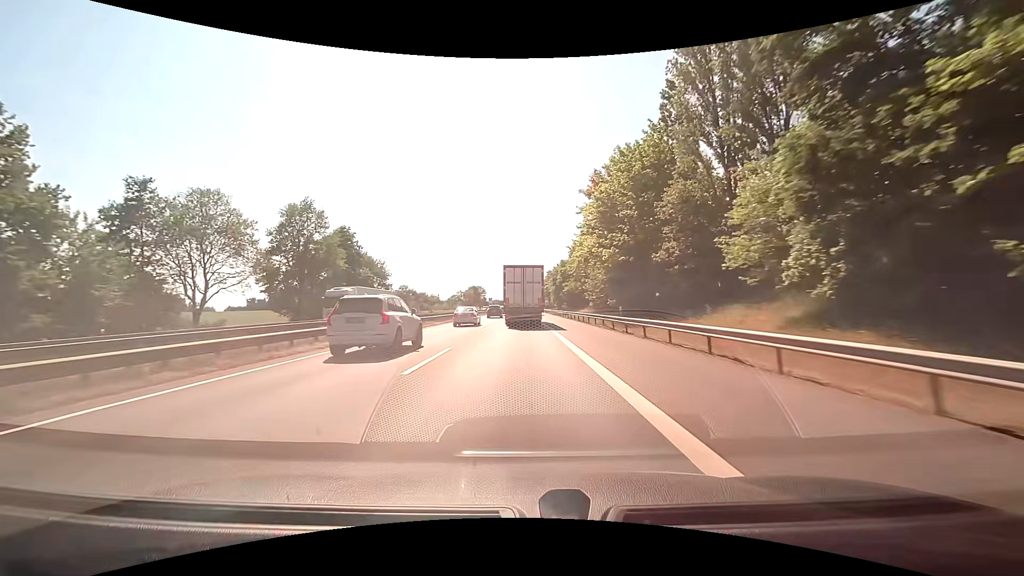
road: motorway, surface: asphalt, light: Day
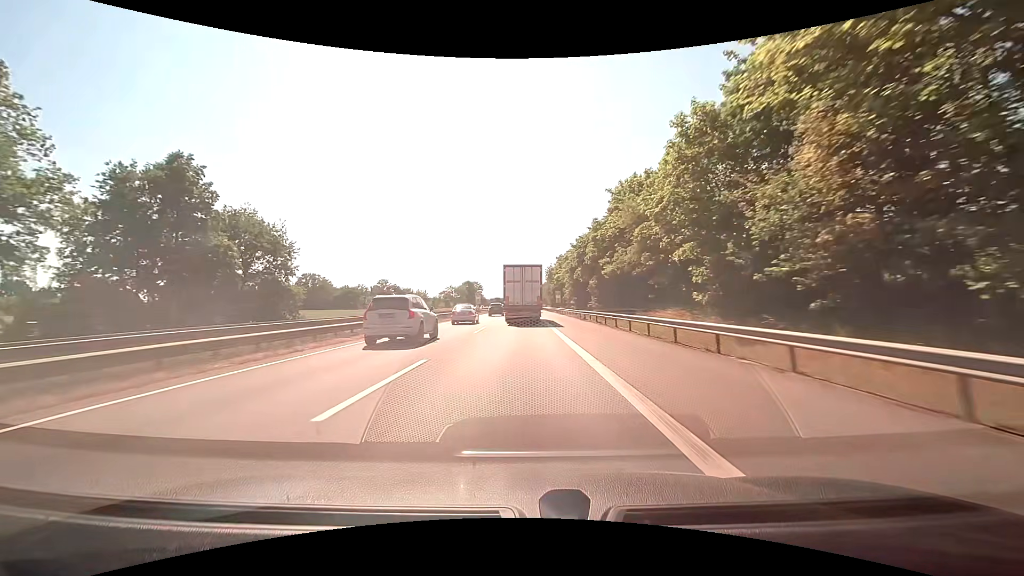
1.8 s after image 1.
(-0.2, +40.4) m; 0°
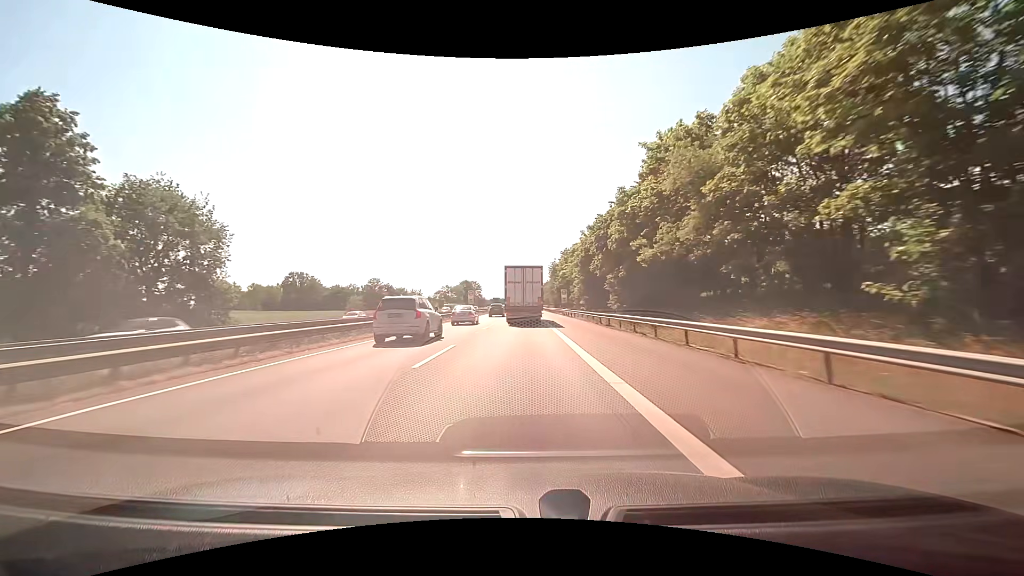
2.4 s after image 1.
(0.0, +13.2) m; 0°
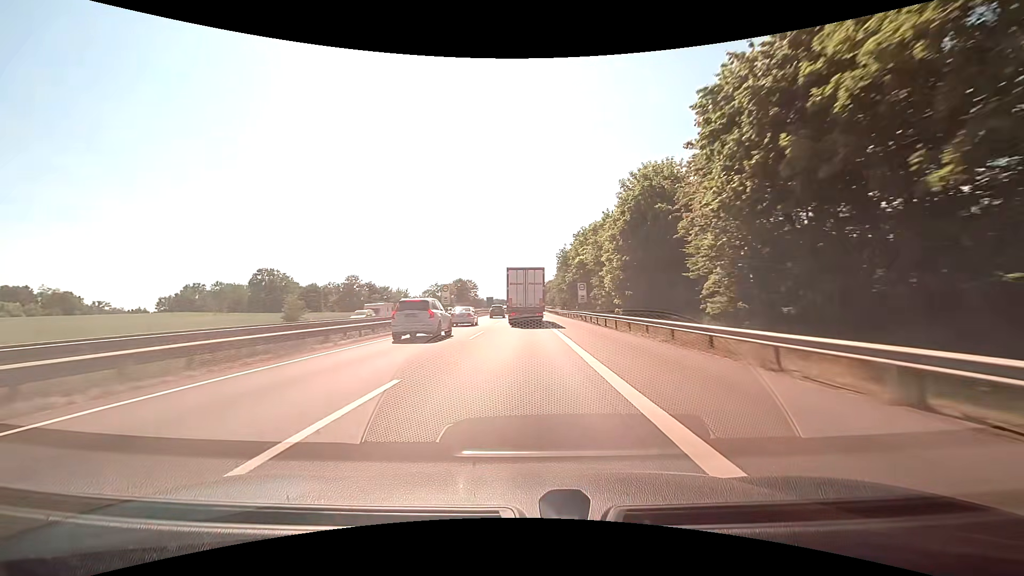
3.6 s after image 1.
(0.0, +26.1) m; 0°
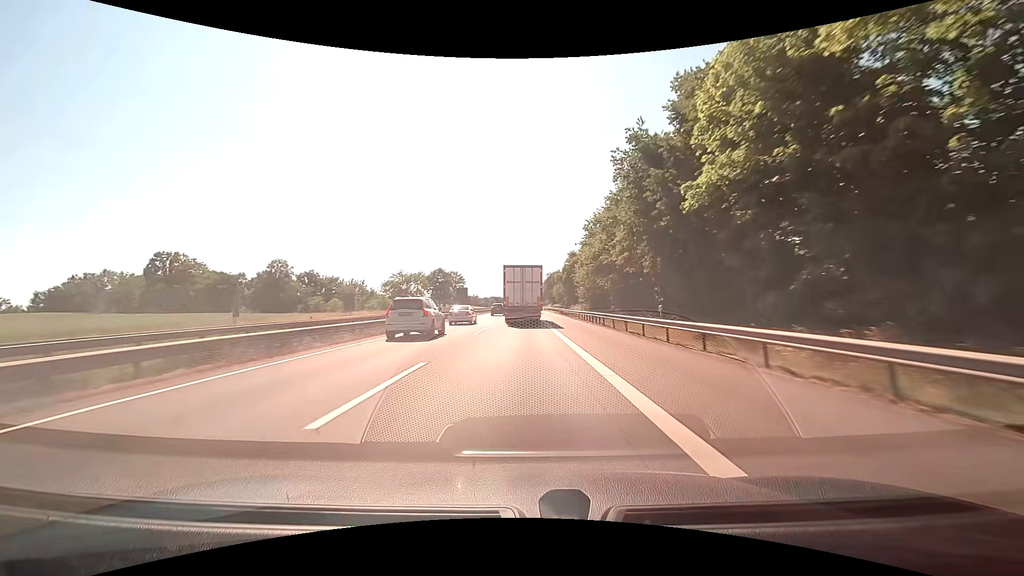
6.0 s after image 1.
(+0.2, +51.7) m; 0°
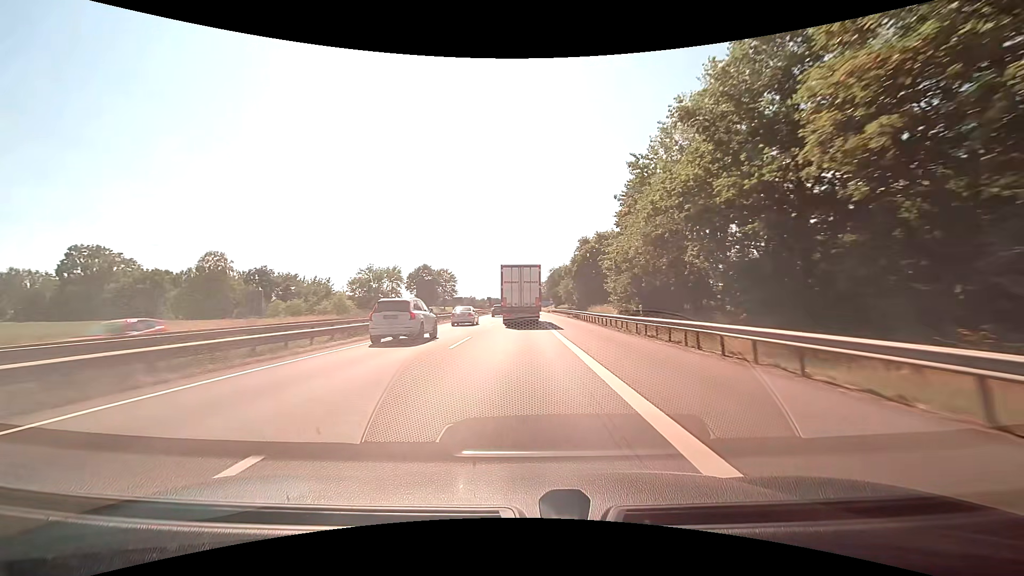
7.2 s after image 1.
(0.0, +25.6) m; 0°
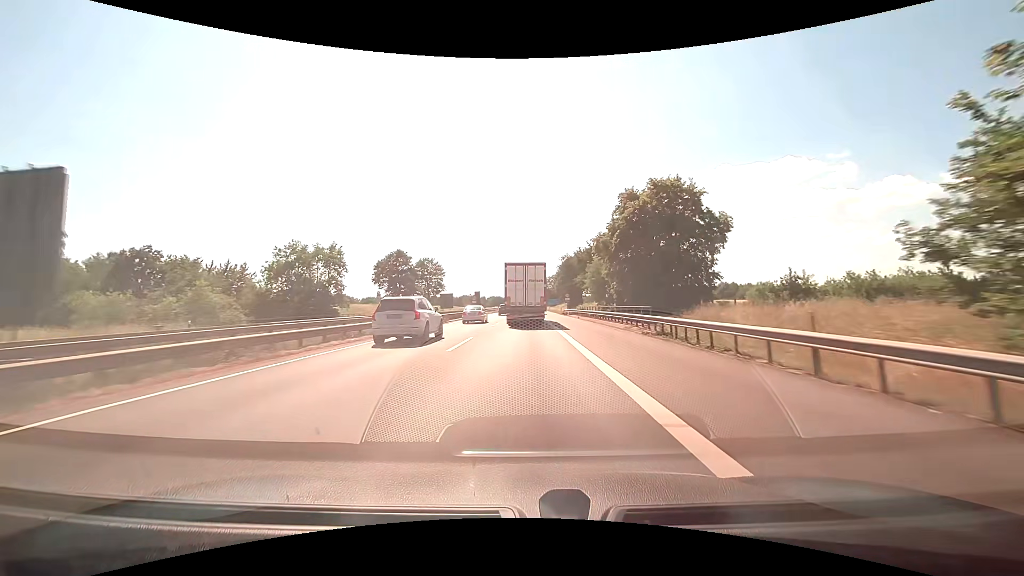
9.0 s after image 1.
(-0.1, +37.6) m; 0°
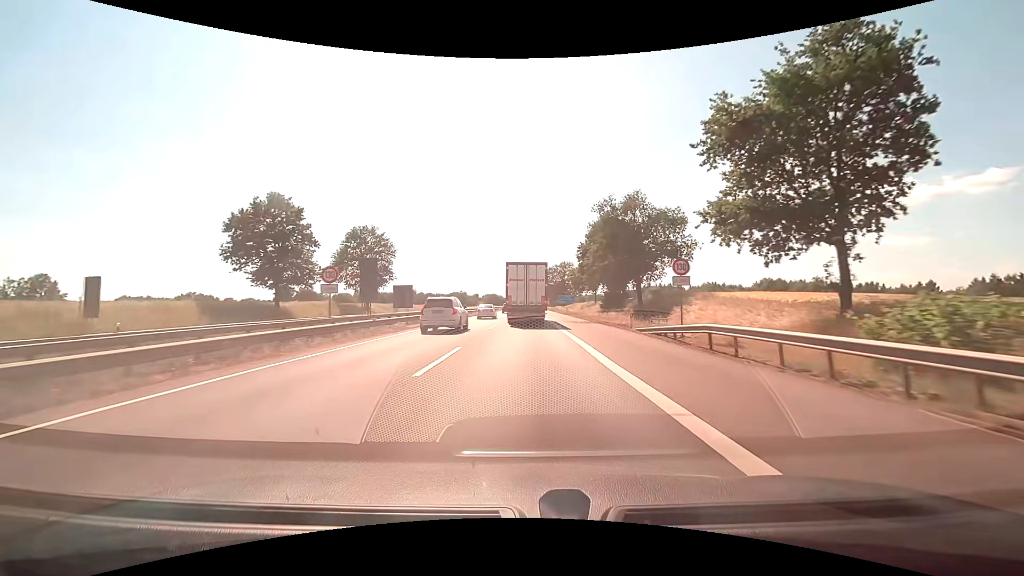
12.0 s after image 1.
(-0.1, +59.7) m; 0°
(0, +10) (0, +20) (0, +30) (0, +40) (0, +50) (0, +60) (0, +70) (0, +80) (0, +90) (0, +100) m
